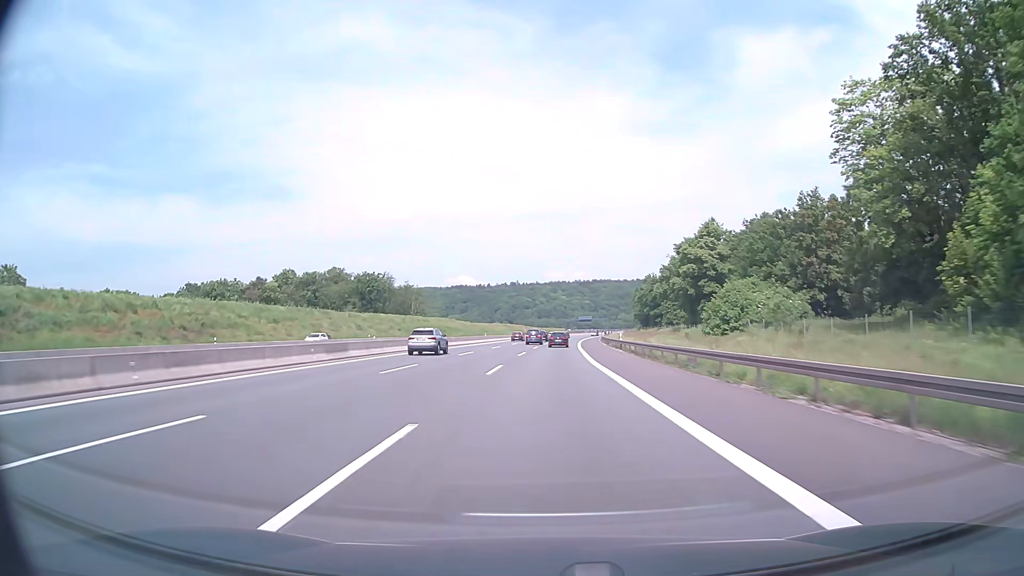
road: motorway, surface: asphalt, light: Day
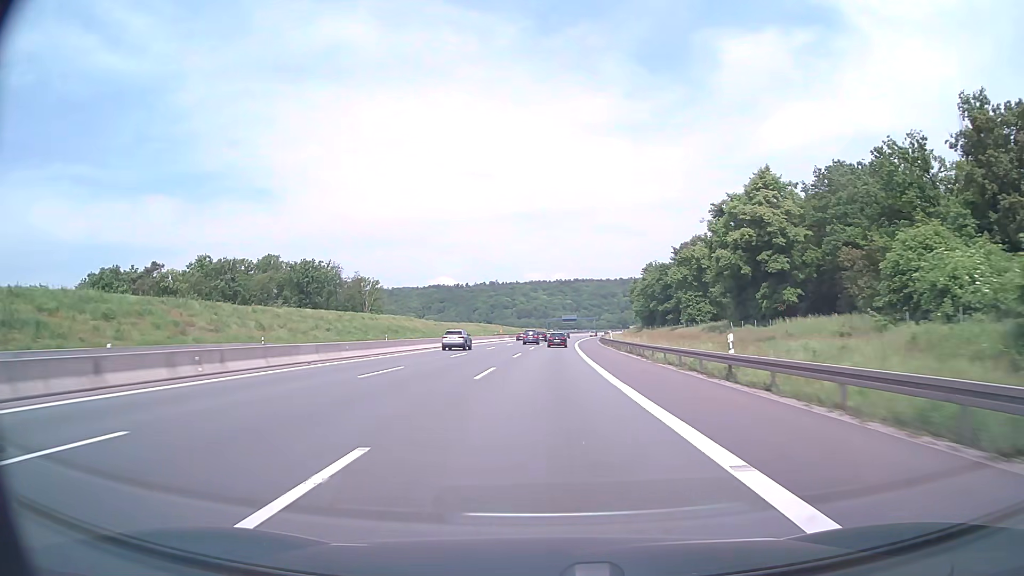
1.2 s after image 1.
(+0.5, +37.9) m; +2°
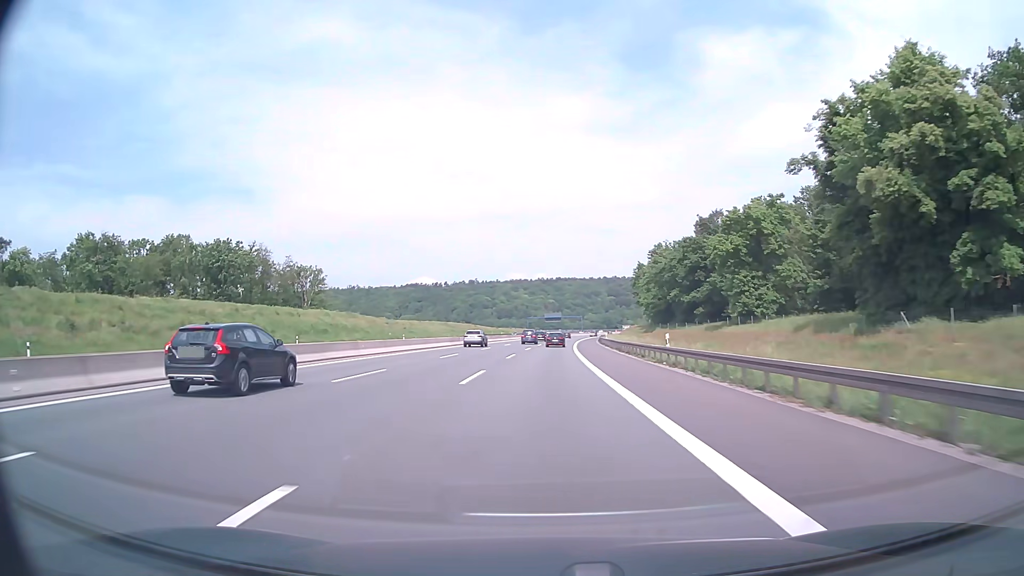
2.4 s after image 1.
(+0.5, +38.0) m; +1°
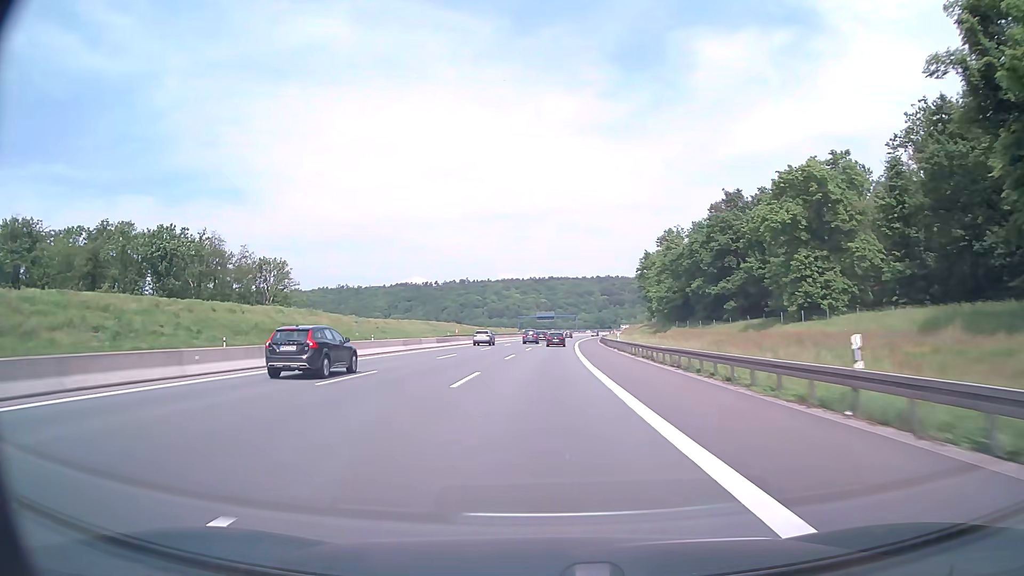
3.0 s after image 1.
(+0.1, +19.0) m; +1°
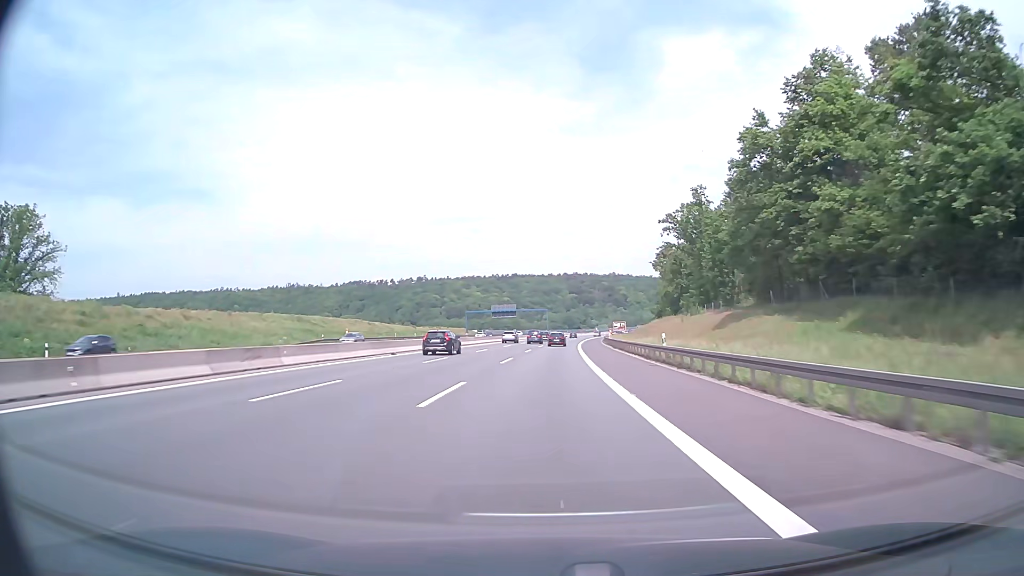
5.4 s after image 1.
(+2.0, +76.1) m; +3°
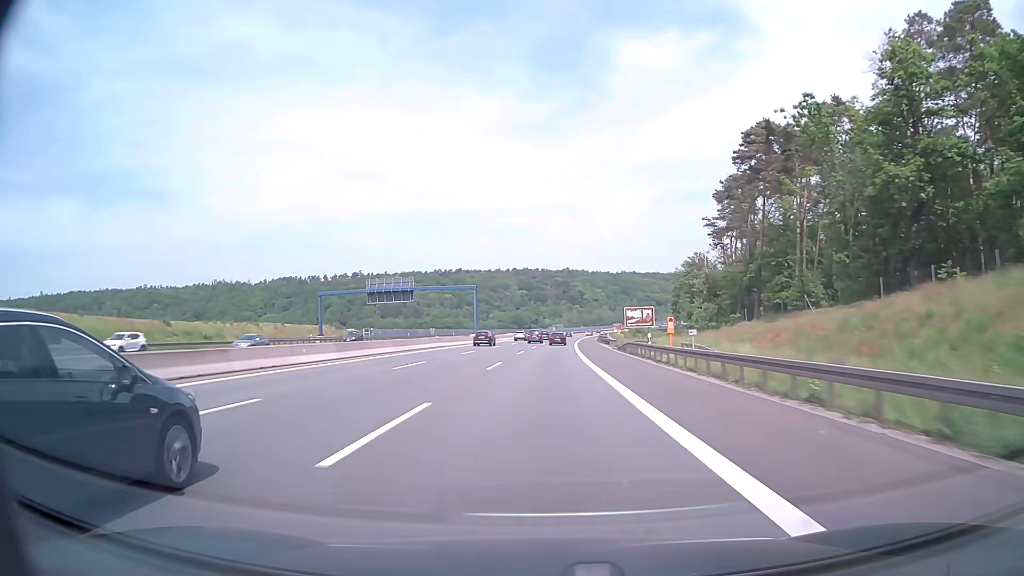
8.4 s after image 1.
(+3.5, +95.2) m; +4°
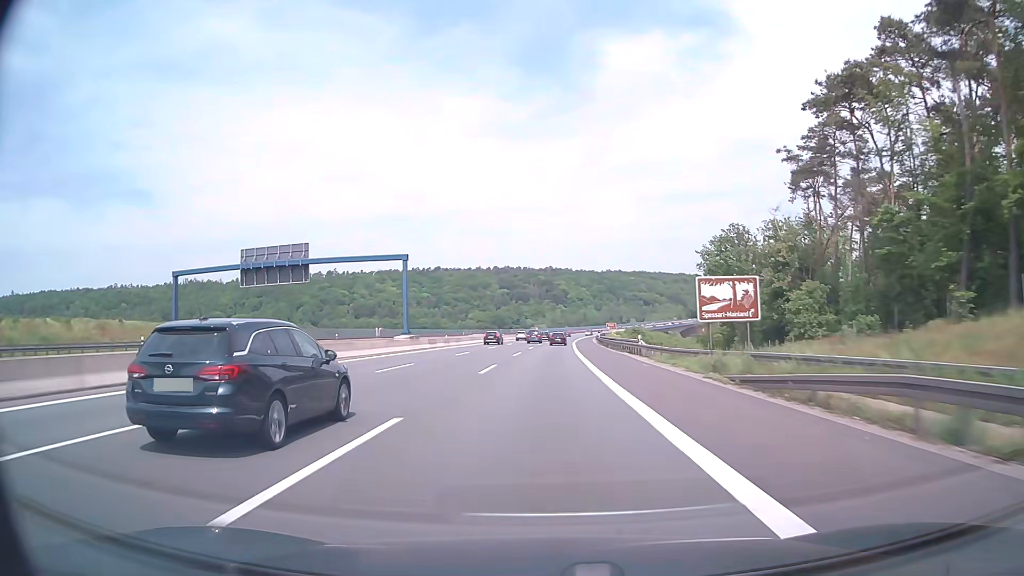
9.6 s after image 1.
(+0.5, +38.1) m; +2°
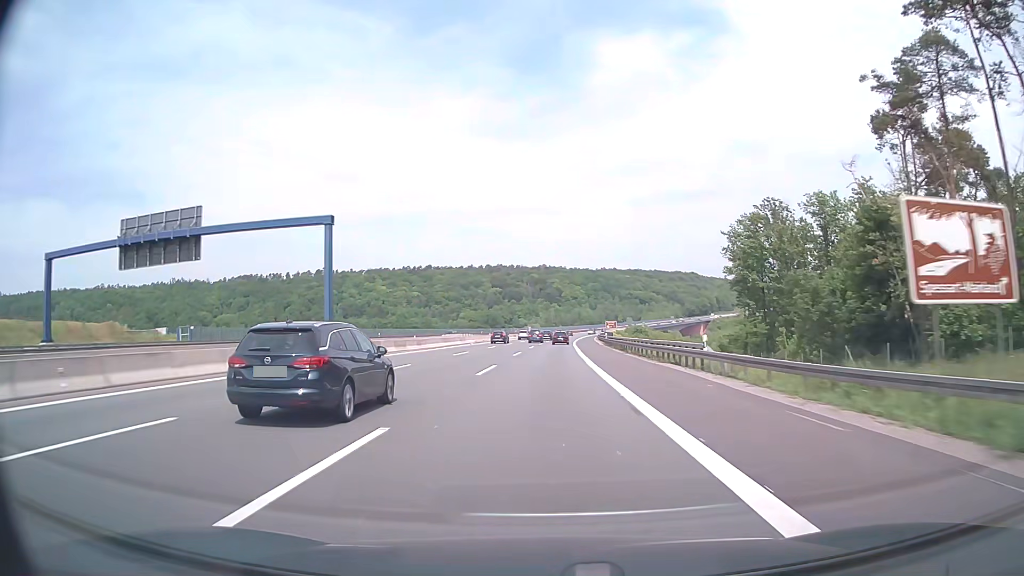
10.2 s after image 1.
(+0.1, +19.1) m; +1°
(0, +10) (0, +20) (0, +30) (0, +40) (+1, +50) (+1, +60) (+2, +70) (+2, +80) (+2, +90) (+3, +100) m
